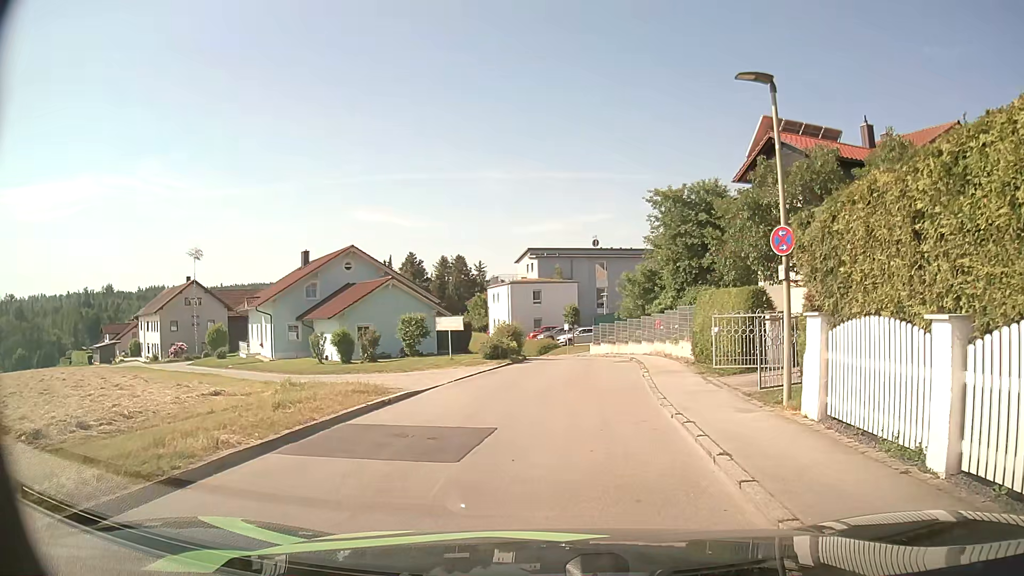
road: residential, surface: asphalt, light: Day
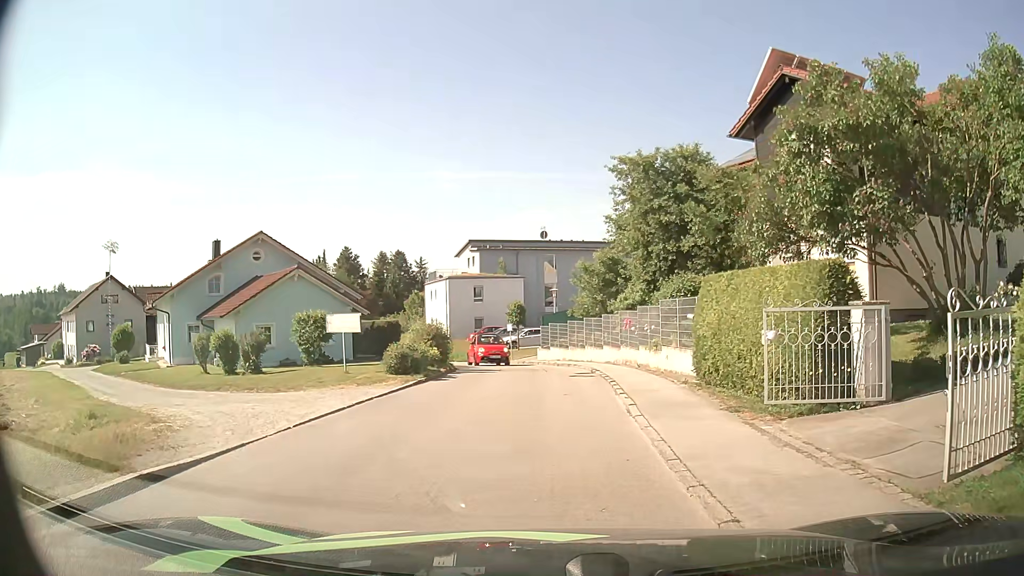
(+0.1, +7.3) m; +3°
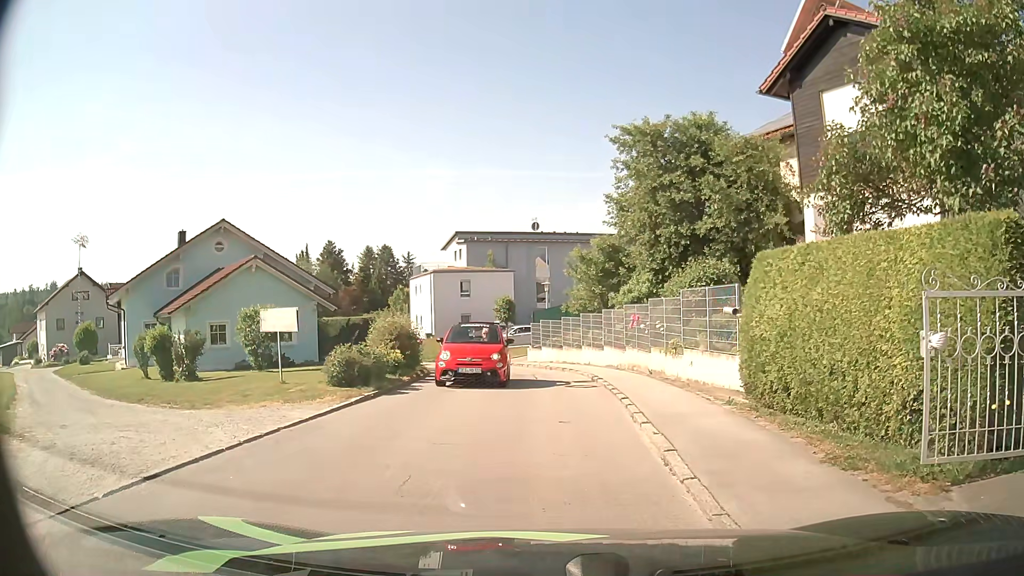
(+0.1, +4.1) m; +3°
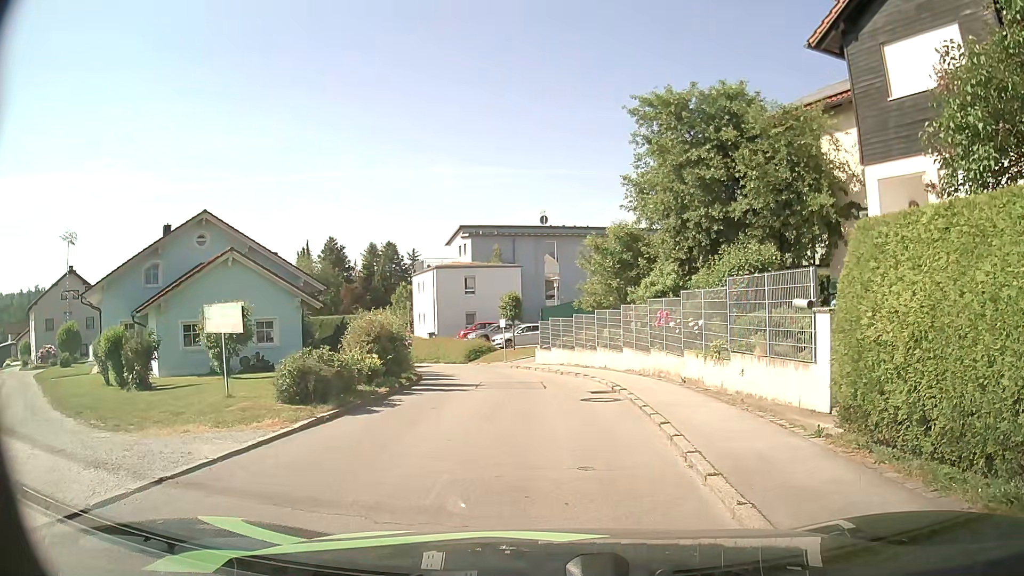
(-0.1, +3.1) m; -2°
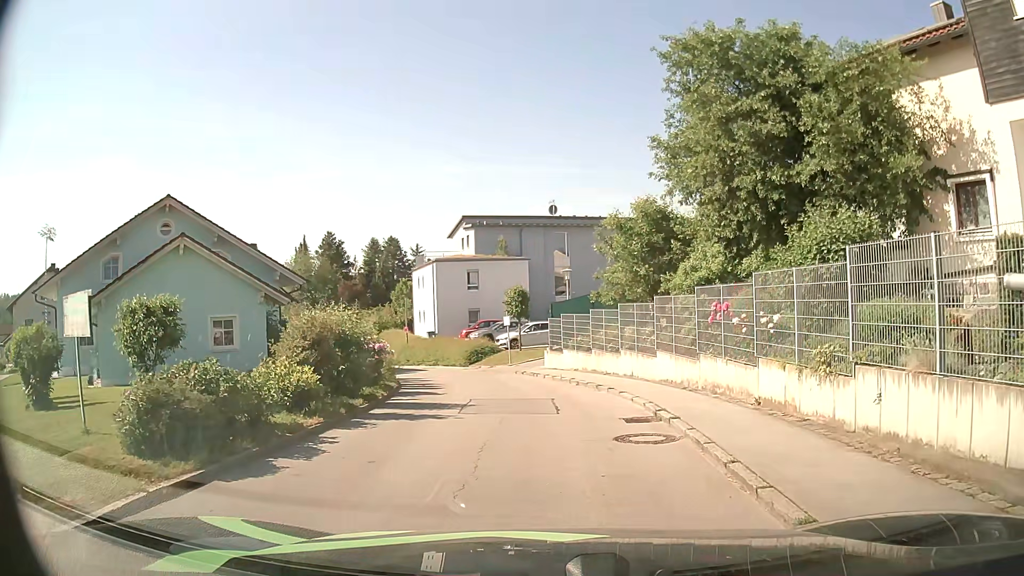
(-0.1, +4.7) m; -1°
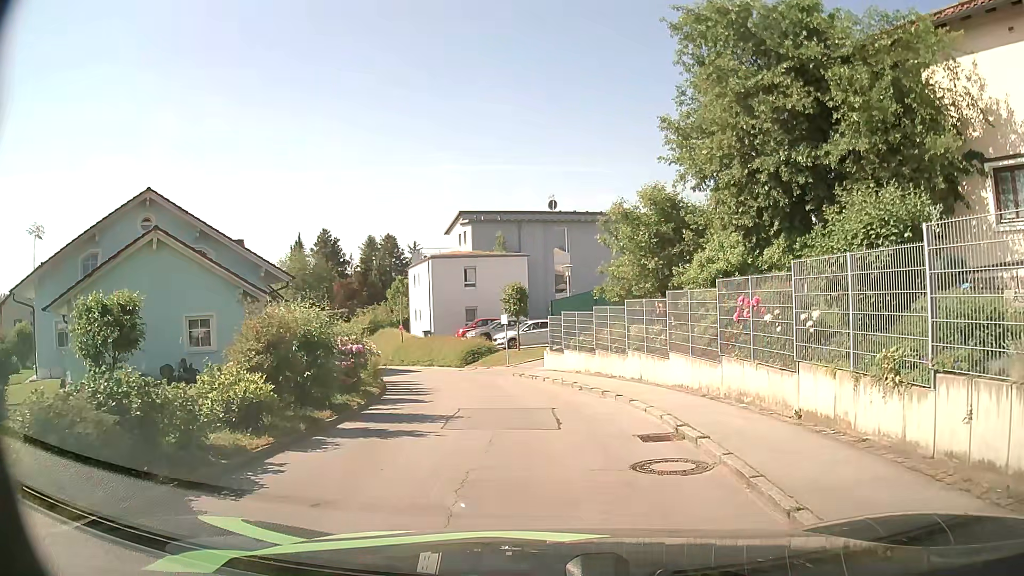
(0.0, +1.7) m; 0°
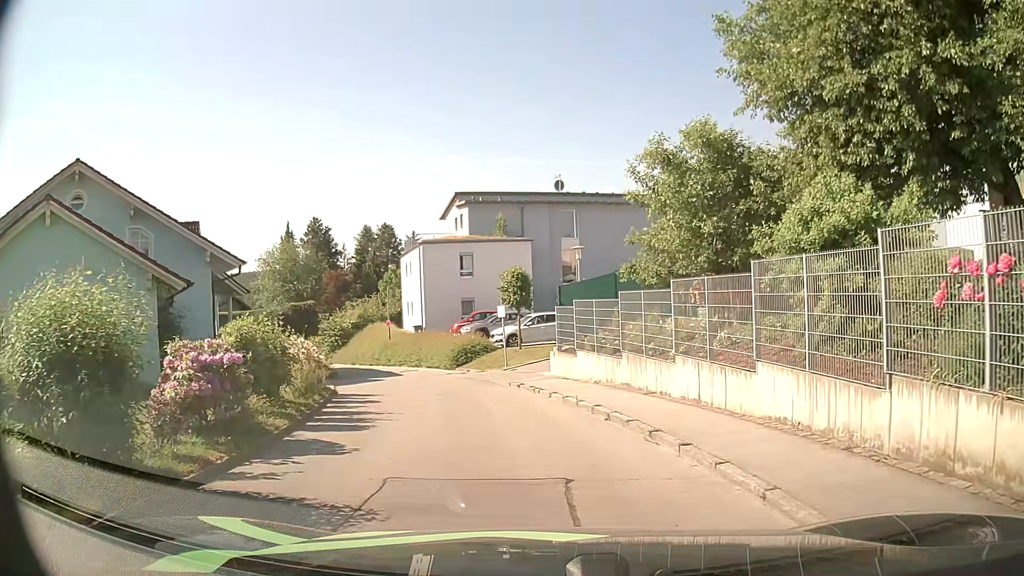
(-0.1, +5.7) m; -1°
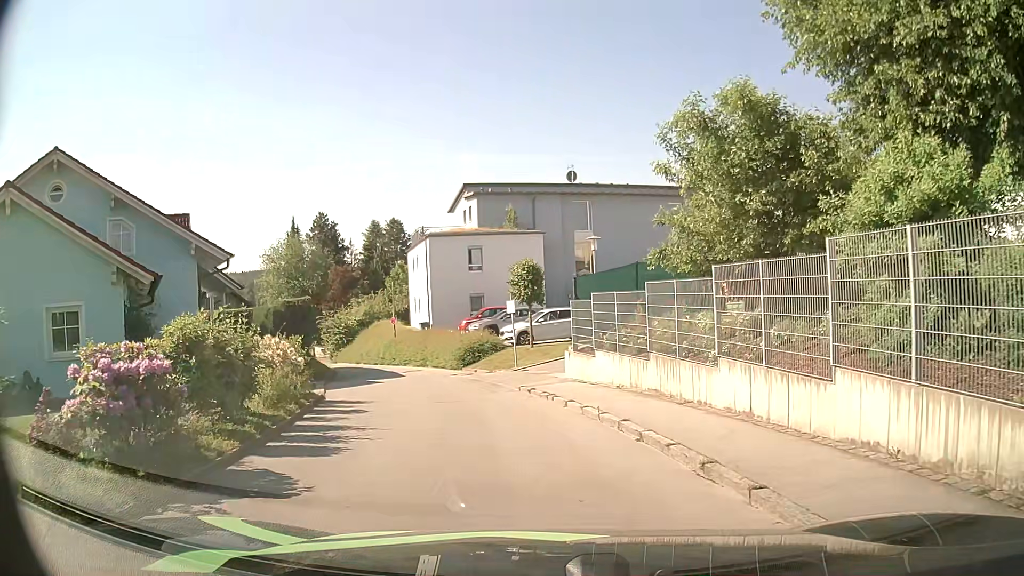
(-0.1, +2.0) m; -2°
(-1, +10) (-3, +20) (-6, +29) (-10, +38) (-15, +47) (-20, +56) (-25, +64) (-29, +73) (-33, +82) (-37, +92) m
